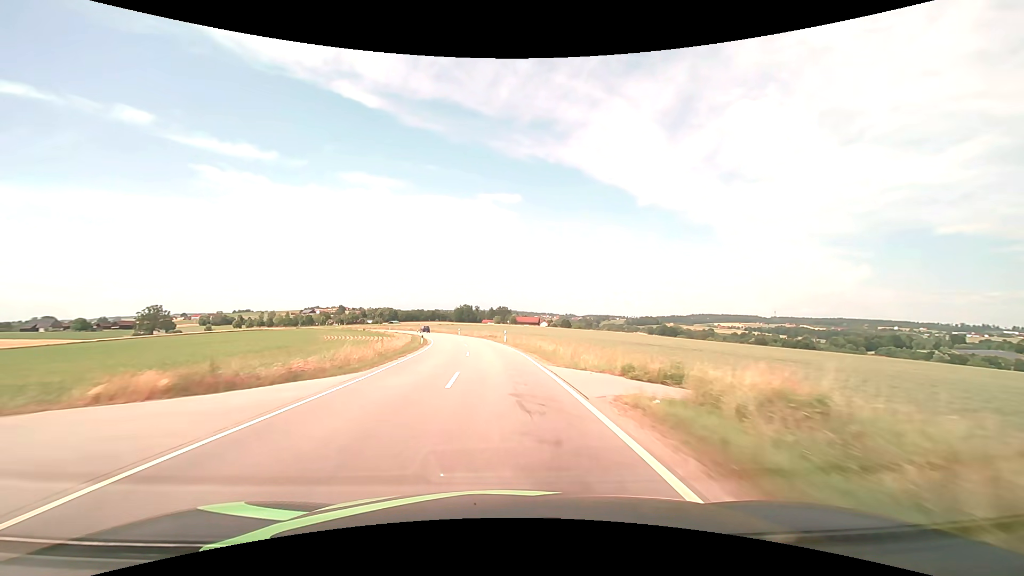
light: Day
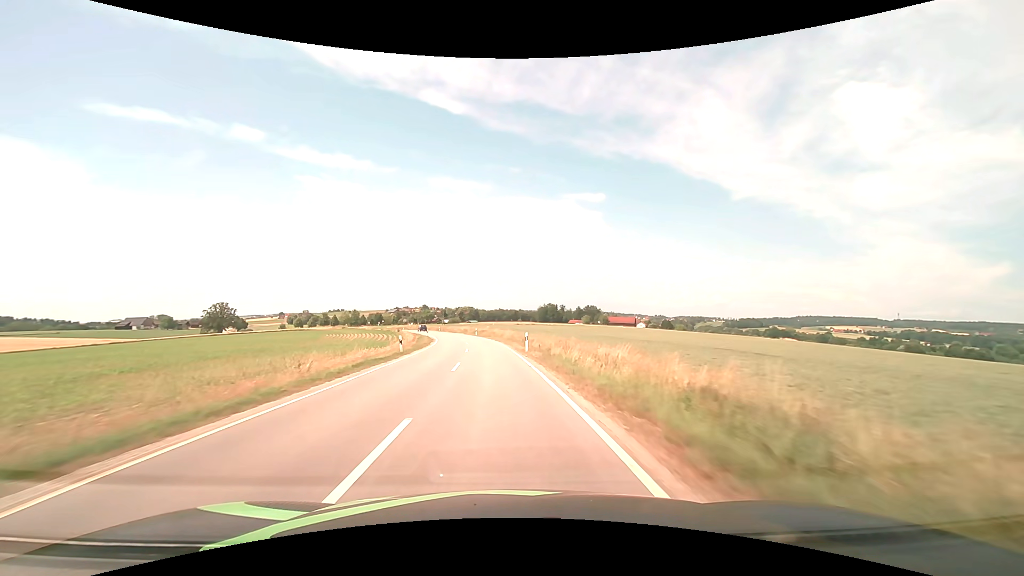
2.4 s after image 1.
(-4.3, +56.2) m; -9°
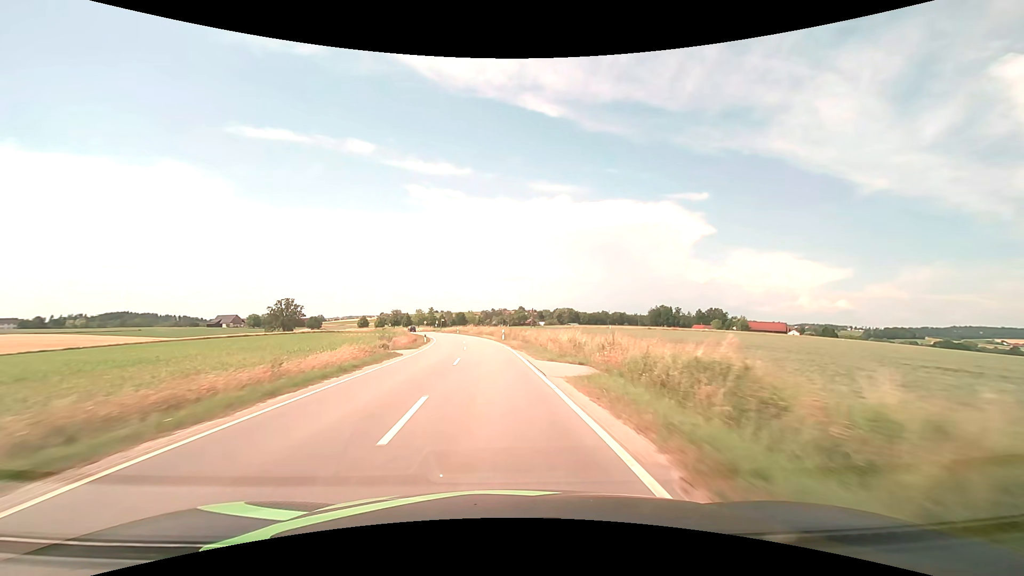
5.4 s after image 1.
(-7.2, +70.2) m; -12°
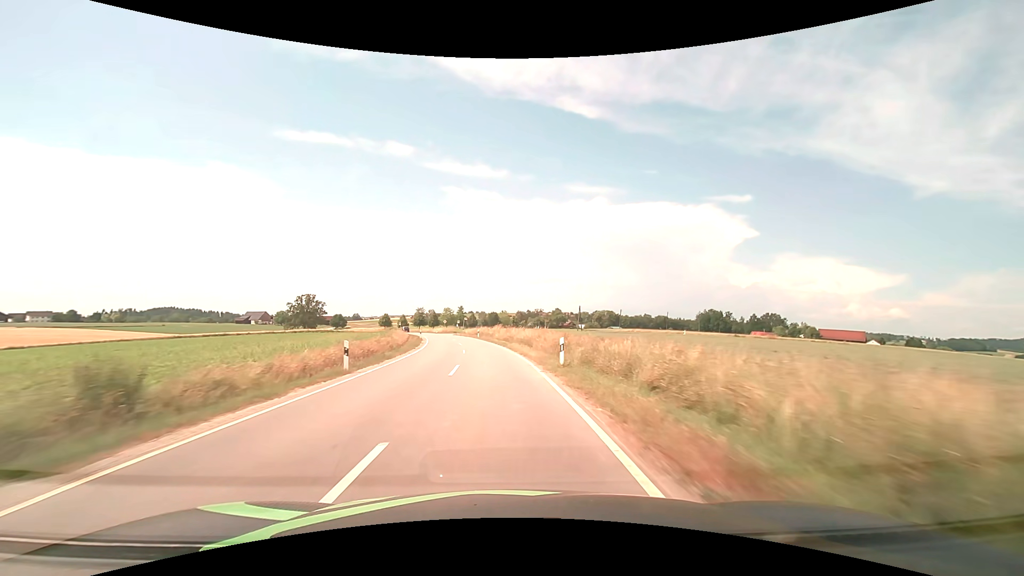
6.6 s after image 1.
(-1.1, +28.2) m; -4°
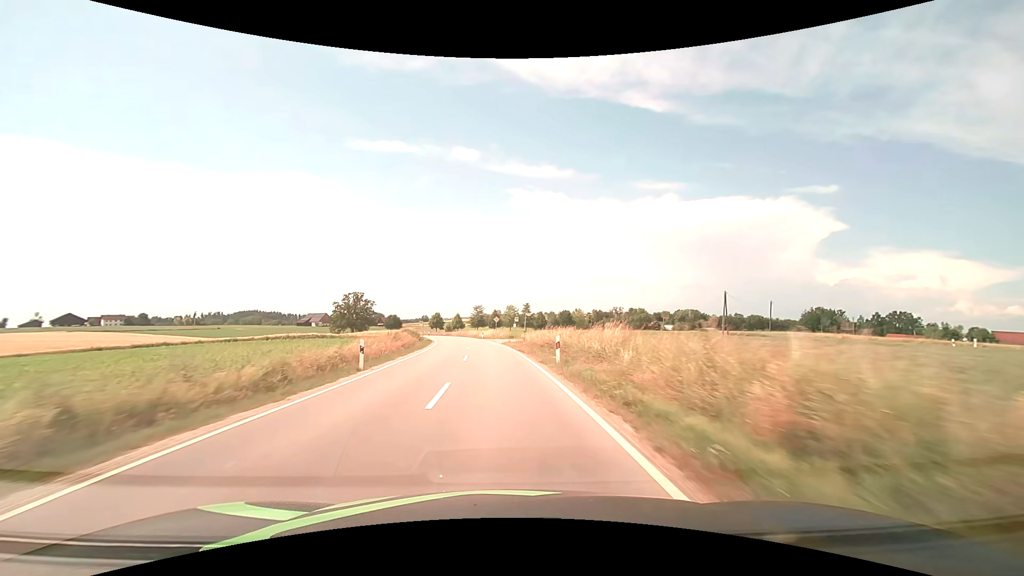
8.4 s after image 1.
(-2.7, +42.3) m; -8°
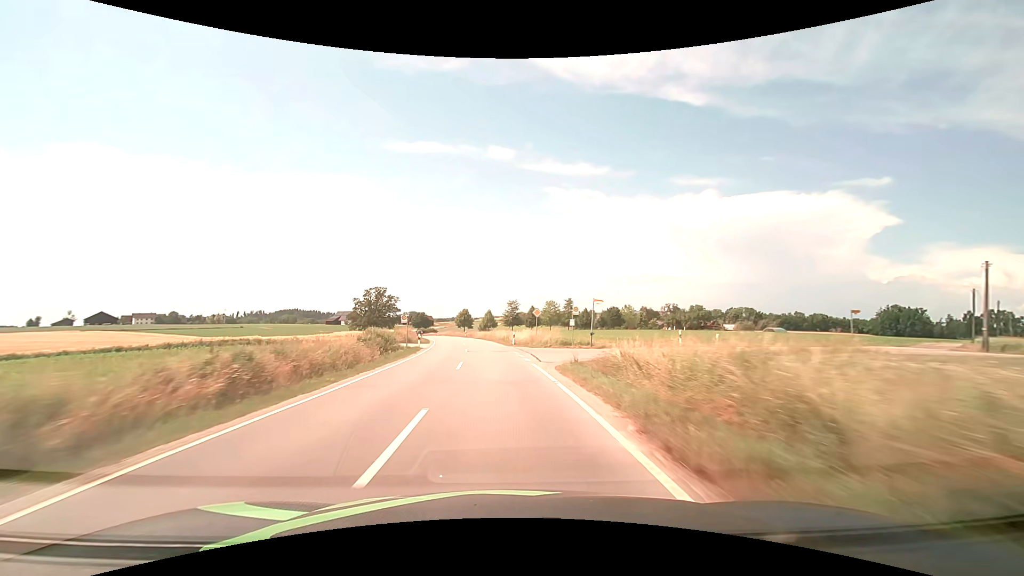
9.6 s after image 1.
(-1.0, +28.3) m; -4°
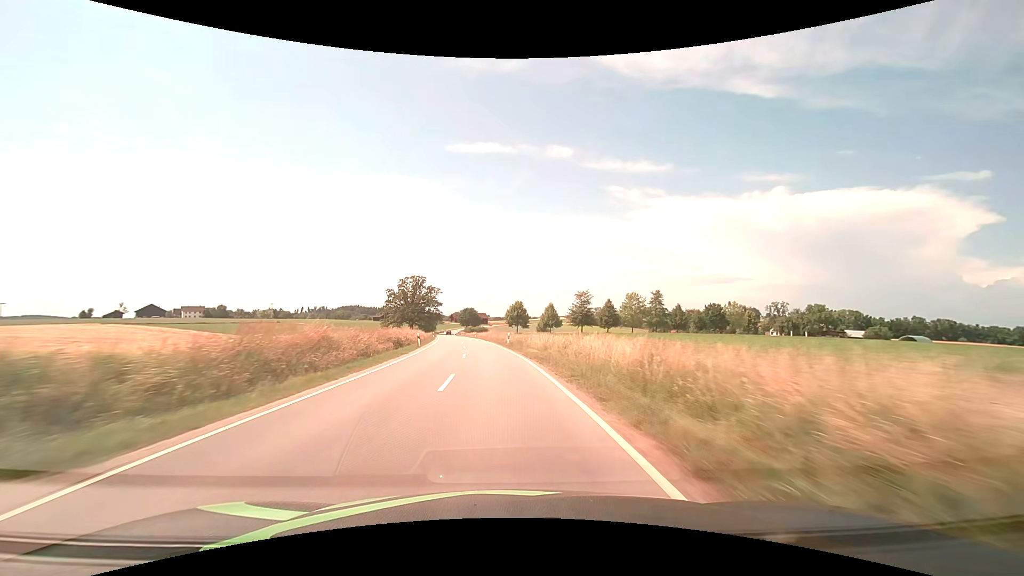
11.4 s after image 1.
(-2.4, +42.4) m; -7°
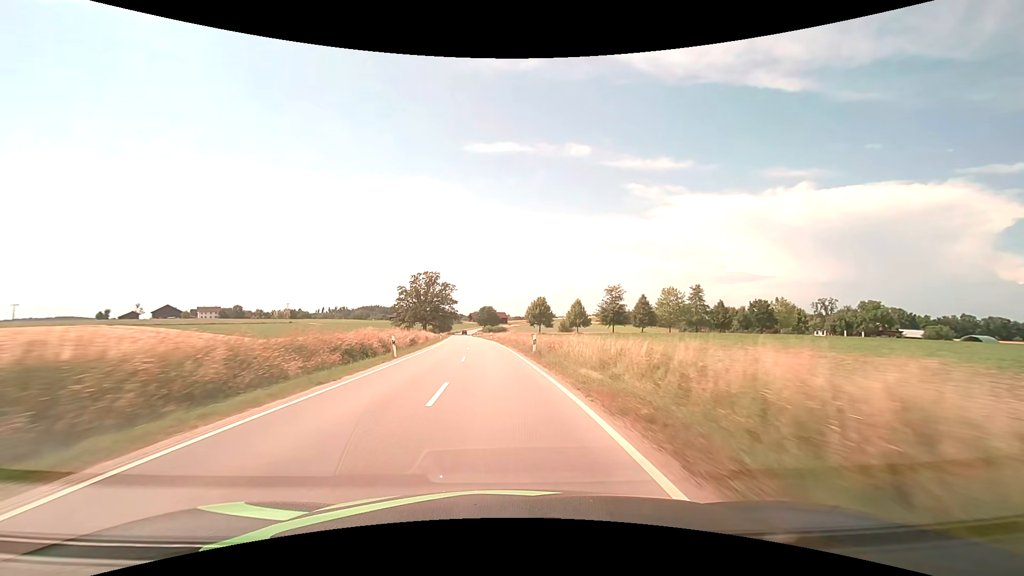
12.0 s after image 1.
(-0.3, +14.2) m; -2°
(0, +10) (-1, +20) (-1, +30) (-2, +40) (-3, +50) (-4, +60) (-5, +70) (-6, +80) (-7, +90) (-8, +100) m
